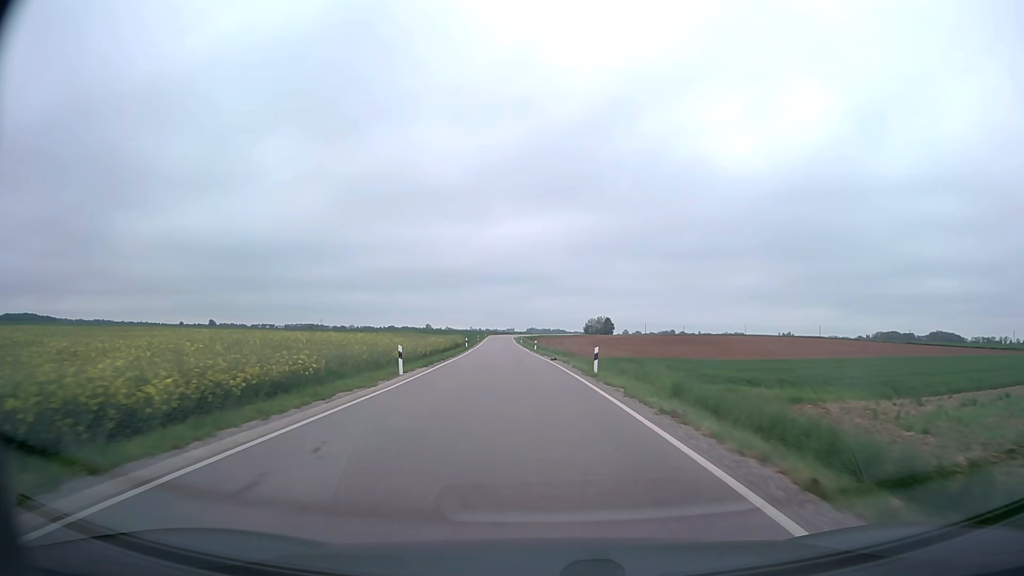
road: secondary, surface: asphalt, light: Day
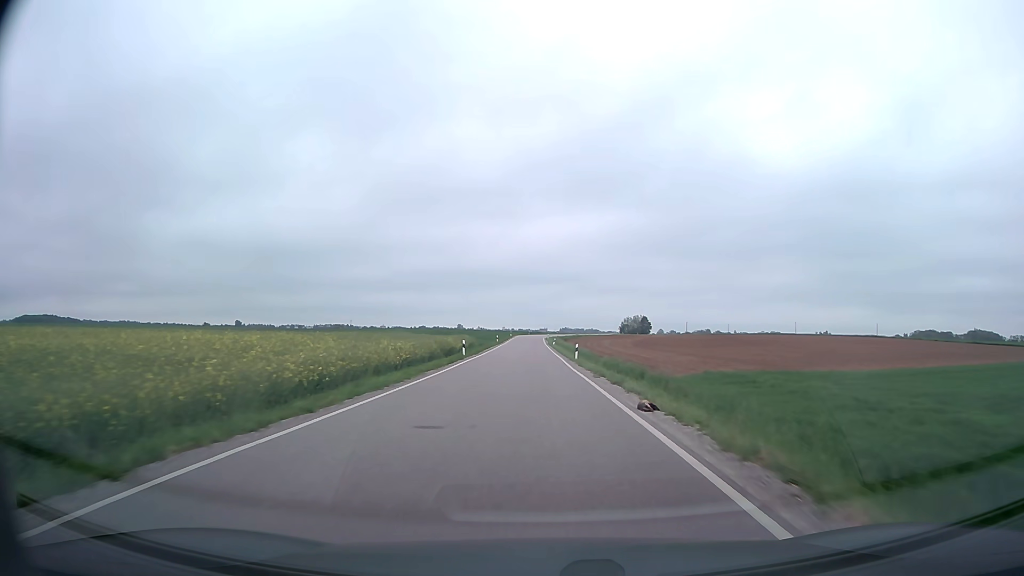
(-0.7, +25.5) m; -3°
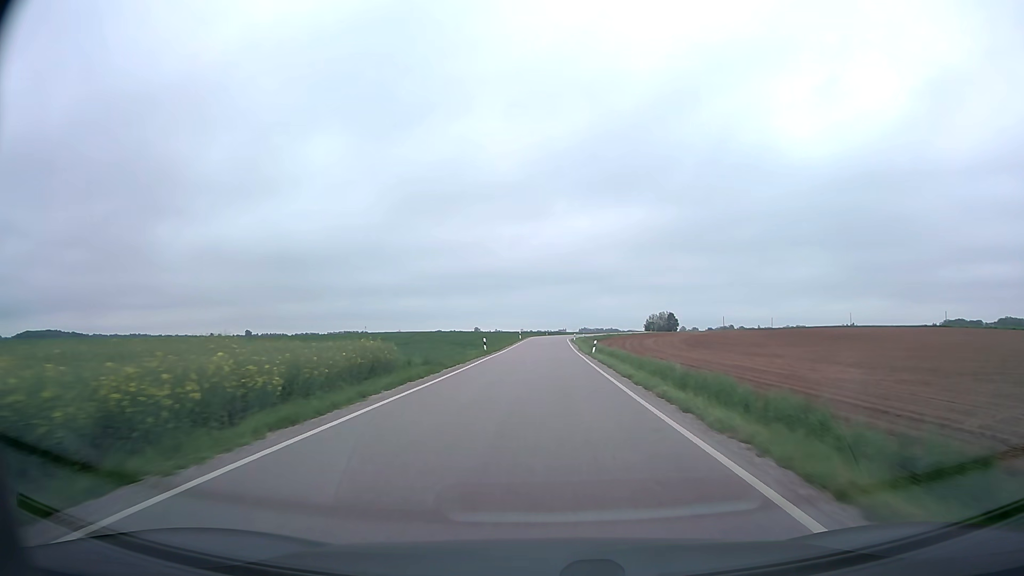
(-0.7, +39.8) m; -2°
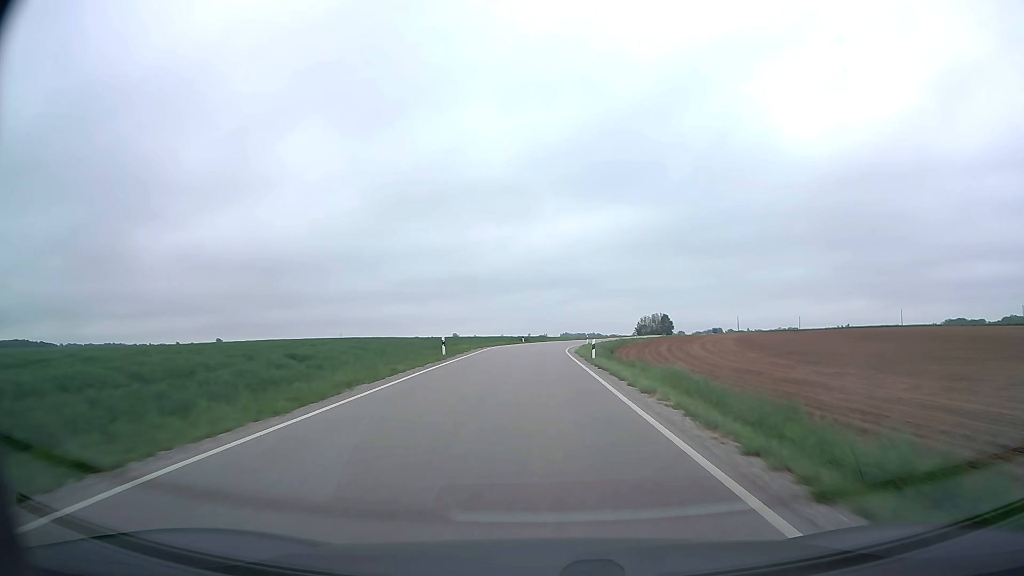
(+0.7, +54.2) m; +2°
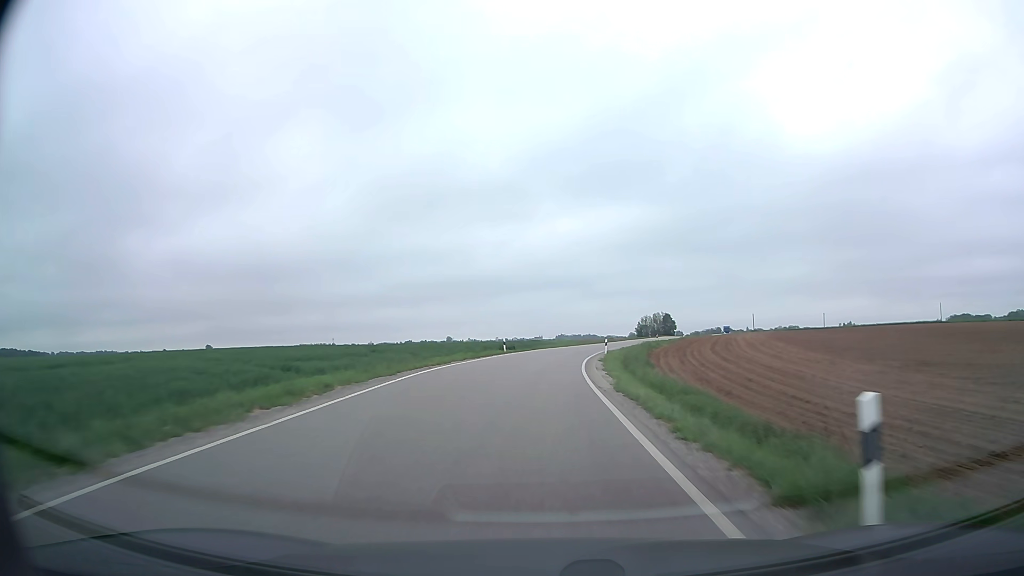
(+0.1, +26.7) m; +1°
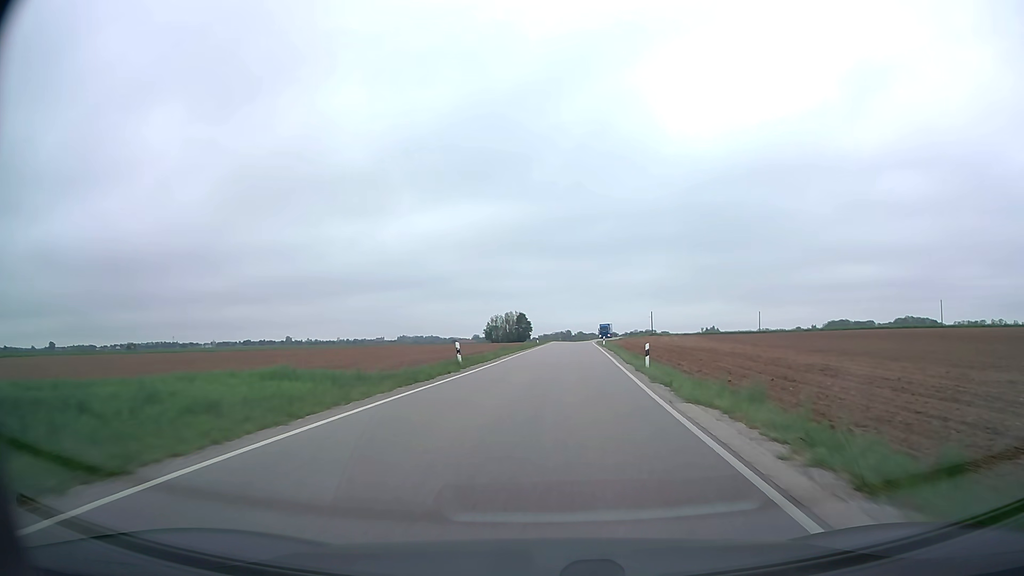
(+5.1, +64.4) m; +13°
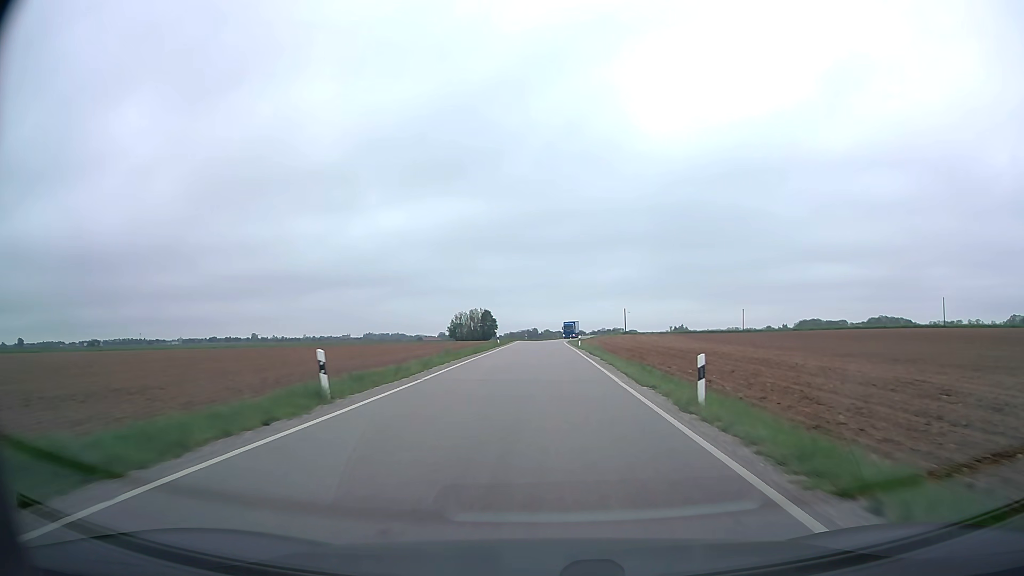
(+0.3, +12.5) m; +3°
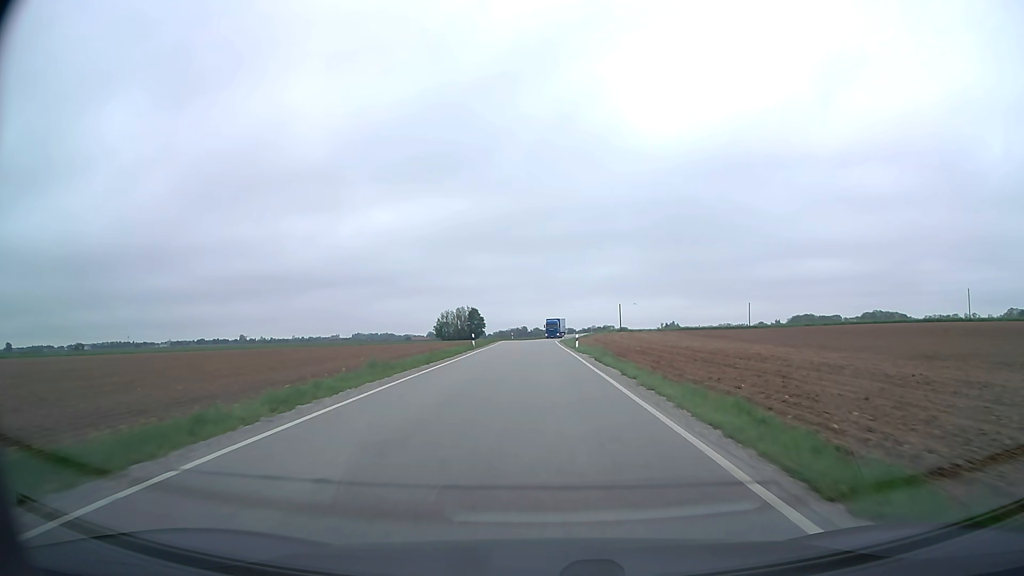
(+0.1, +12.1) m; +1°
(0, +10) (0, +20) (0, +30) (0, +40) (0, +50) (0, +60) (0, +70) (0, +80) (+1, +90) (+1, +100) m
